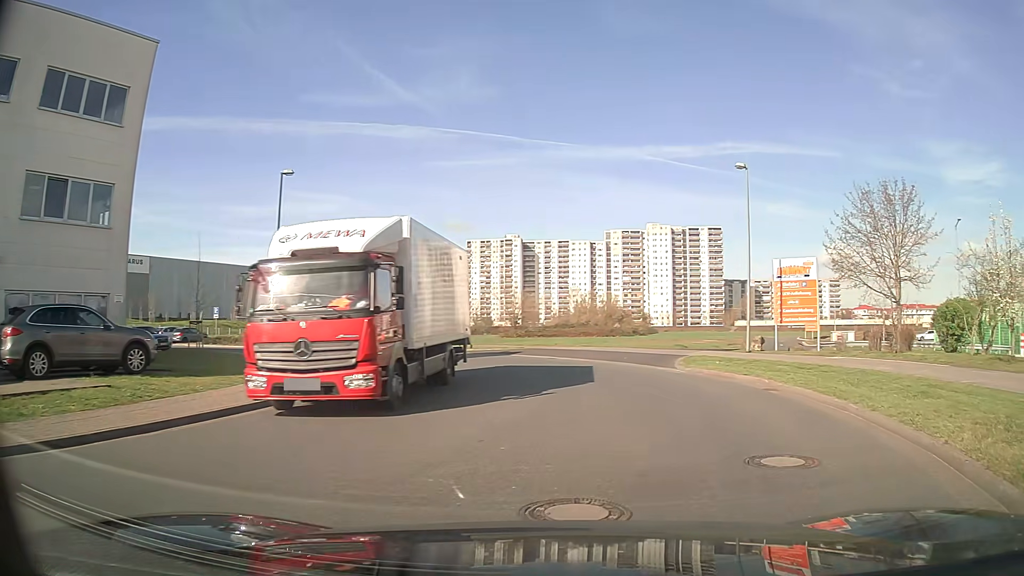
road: unclassified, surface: asphalt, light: Day
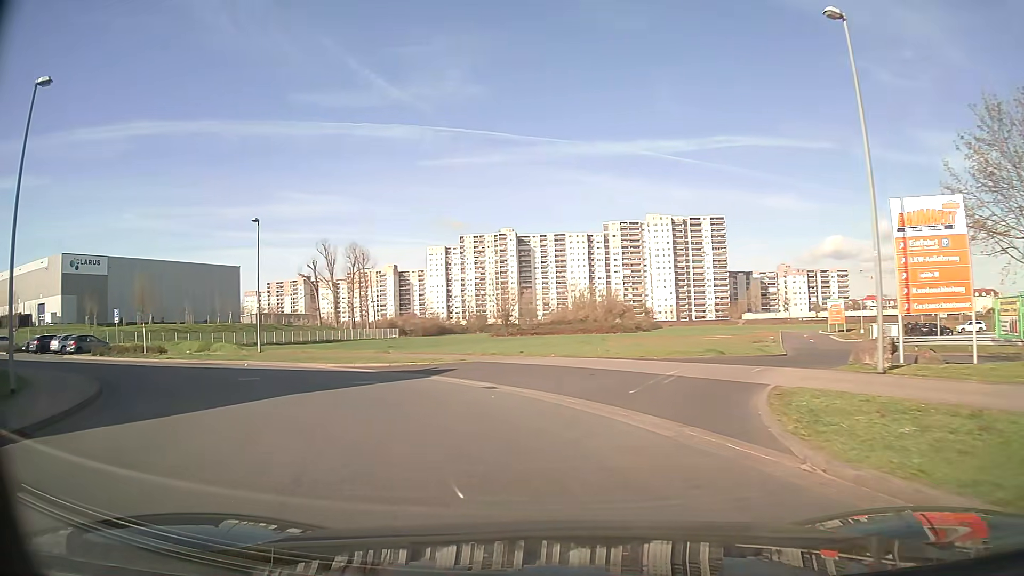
(+2.0, +14.4) m; +1°
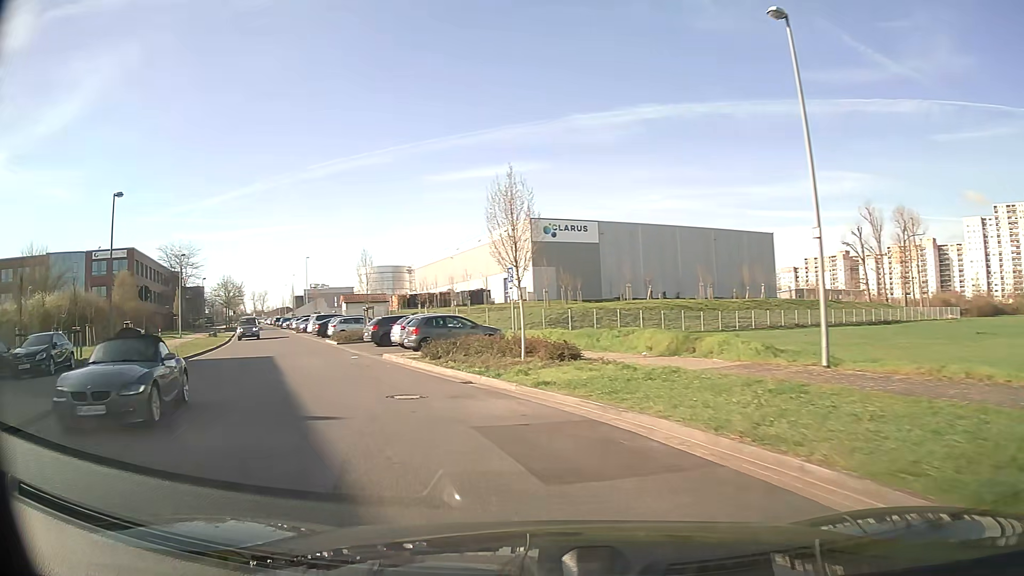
(-9.6, +23.1) m; -46°
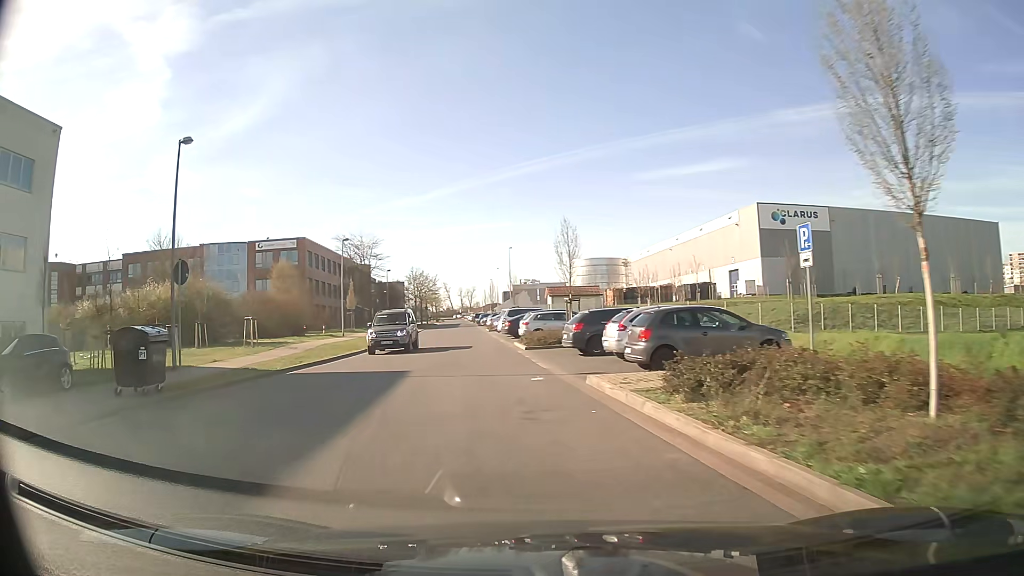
(-1.8, +10.9) m; -18°
(-1, +10) (-2, +20) (-4, +30) (-5, +40) (-6, +50) (-7, +60) (-9, +69) (-10, +79) (-11, +89) (-12, +99) m
